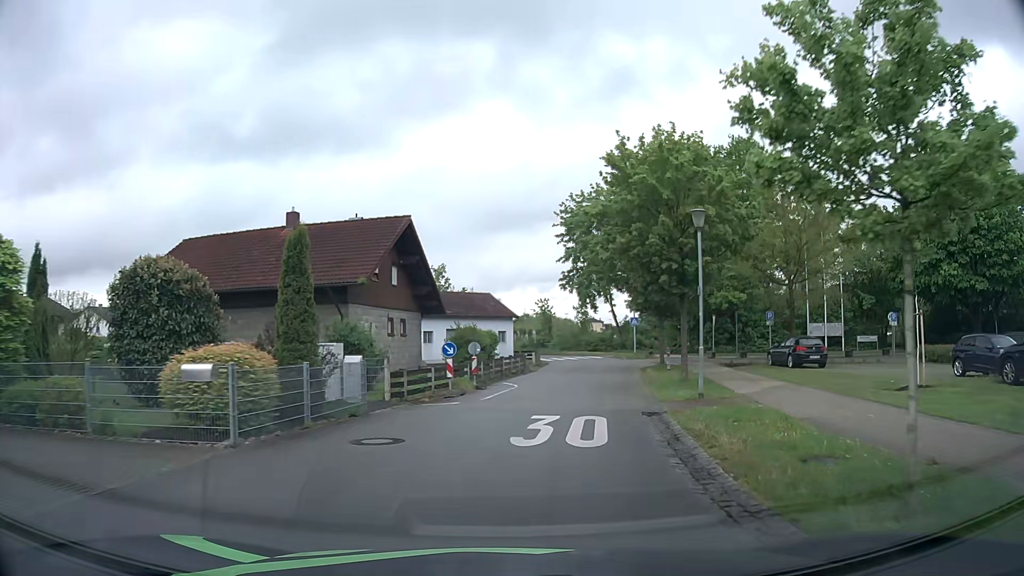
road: residential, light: Day
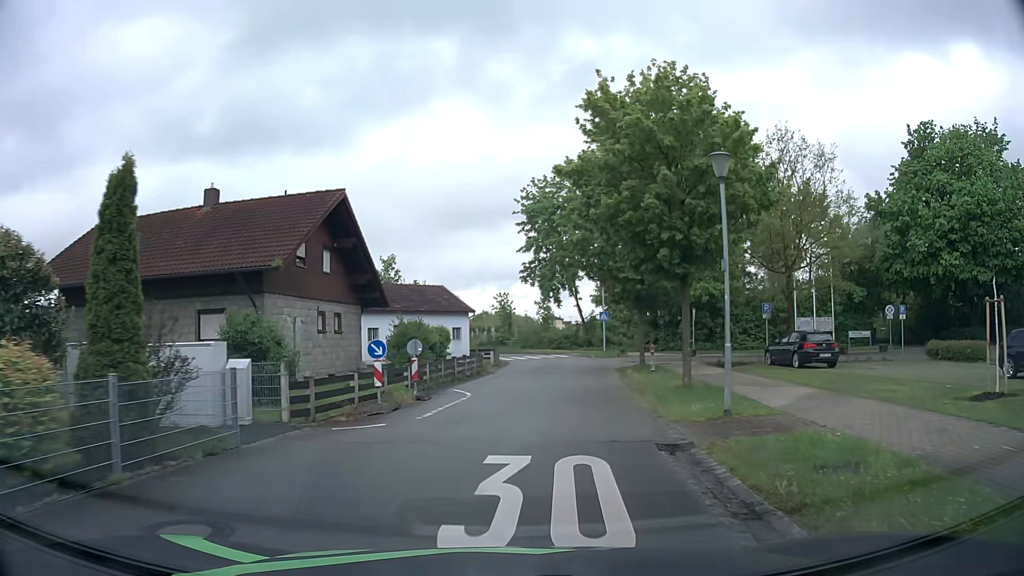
(+0.1, +4.8) m; +4°
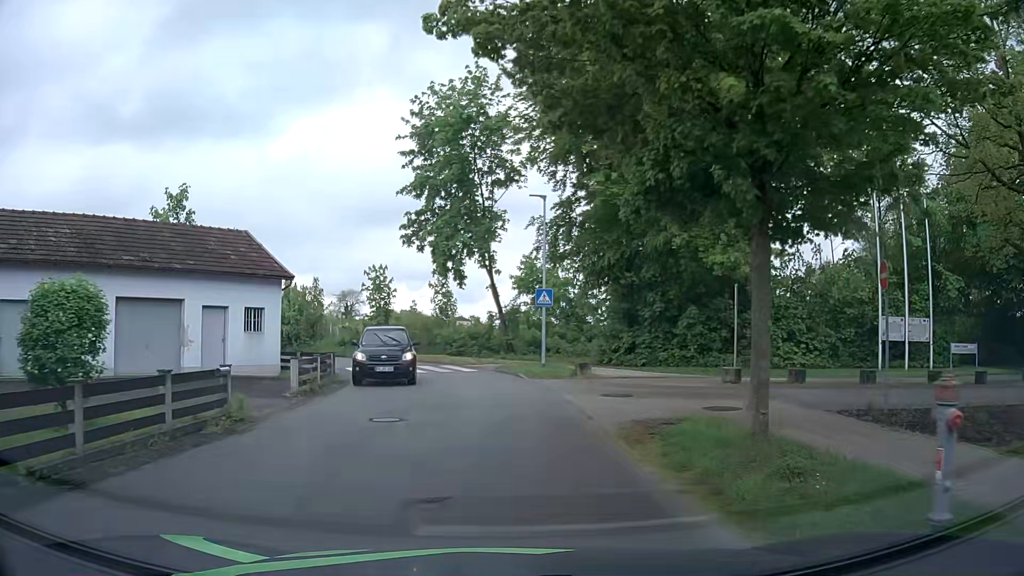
(+1.5, +21.3) m; +7°
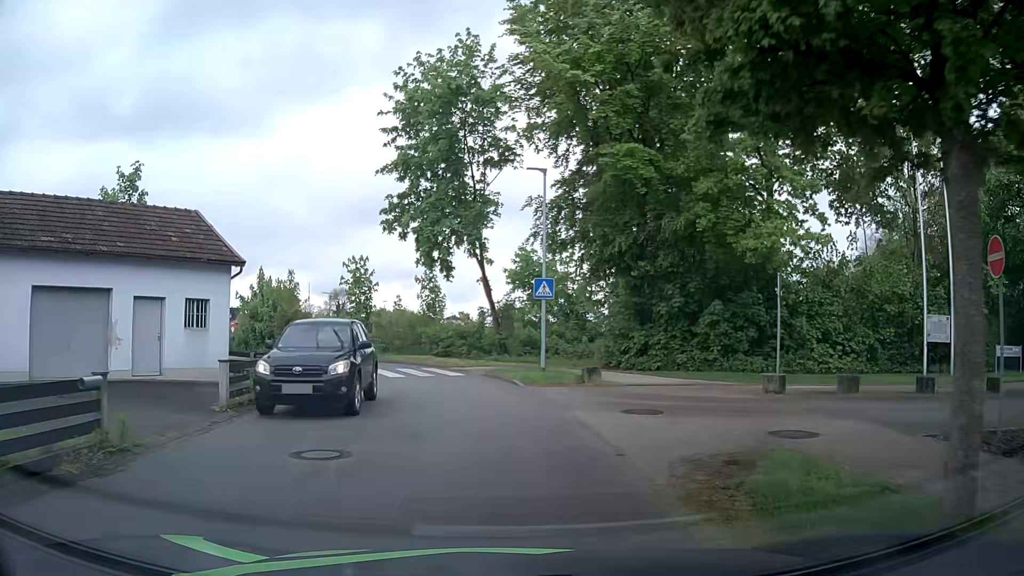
(0.0, +3.8) m; 0°
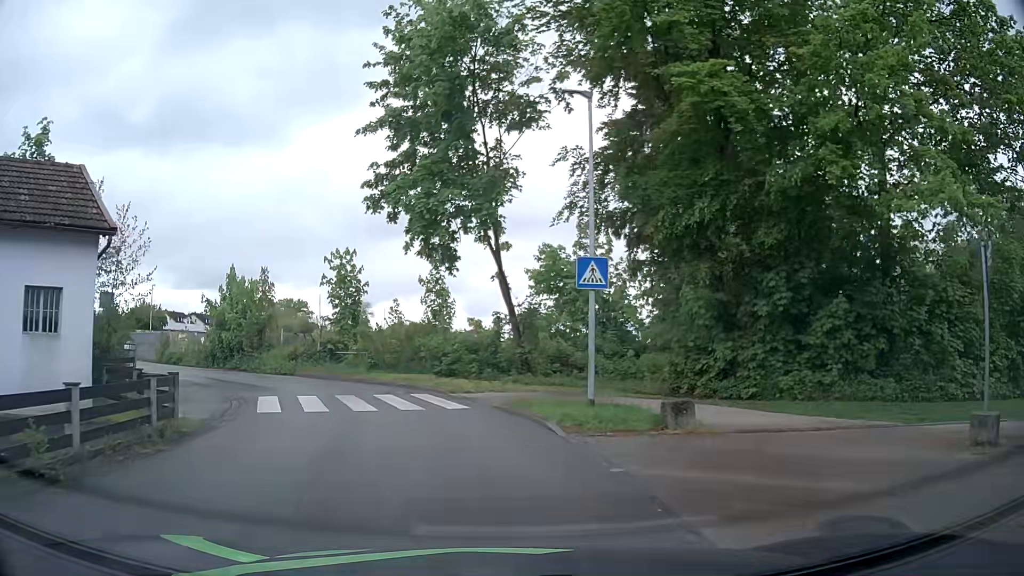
(0.0, +7.5) m; -2°
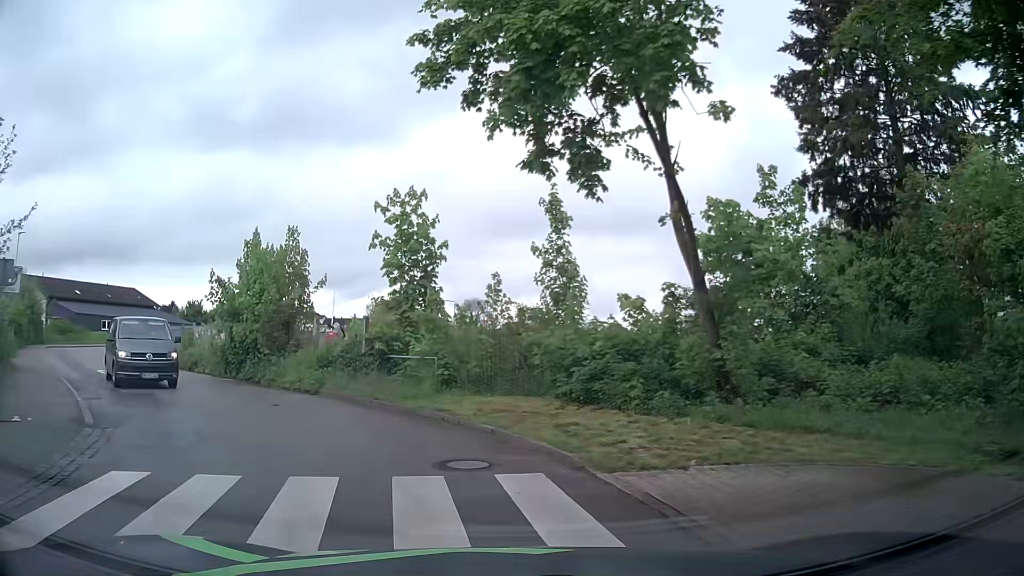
(-0.7, +11.4) m; -9°
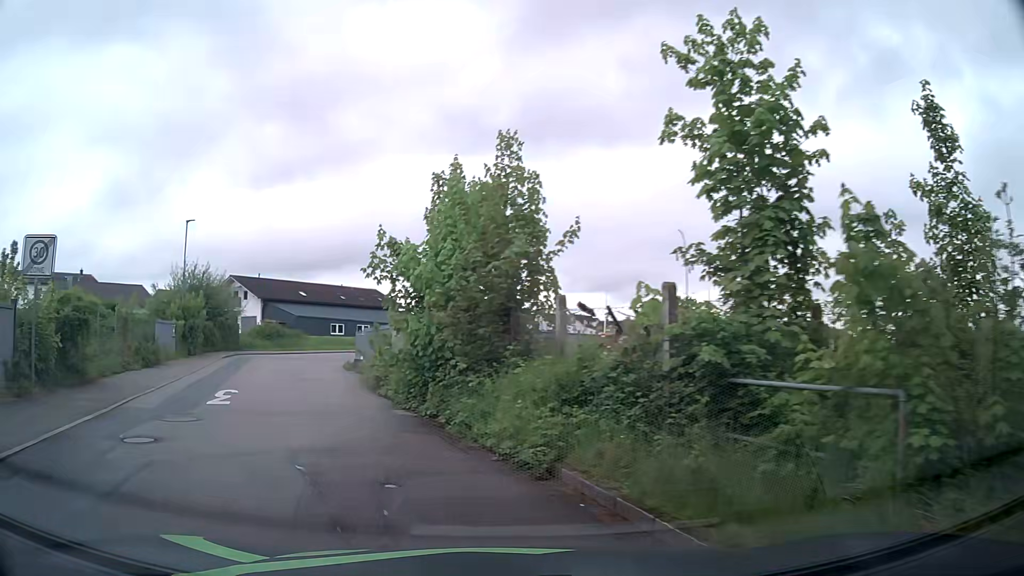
(-1.5, +10.0) m; -21°
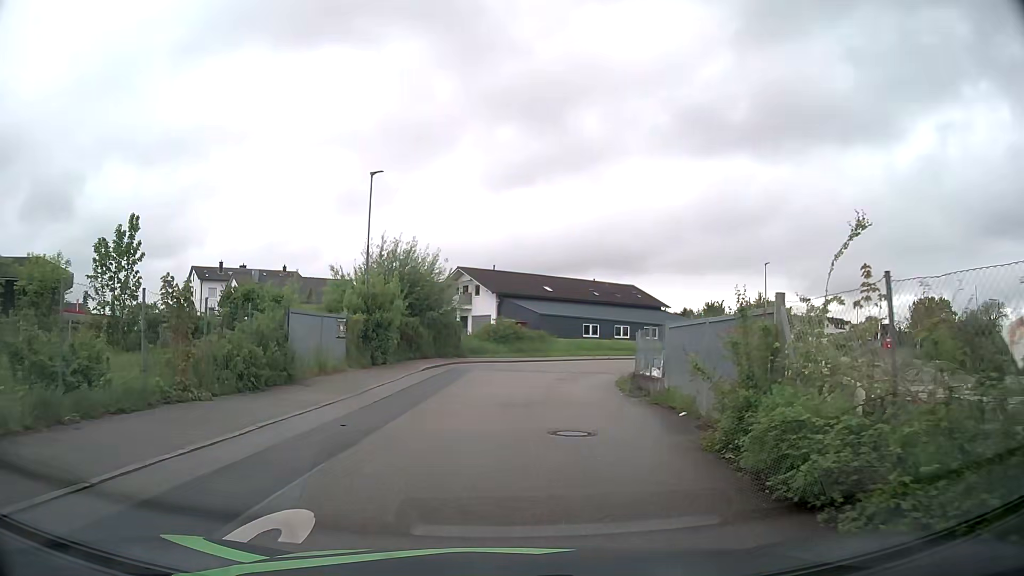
(-3.8, +12.9) m; -23°
